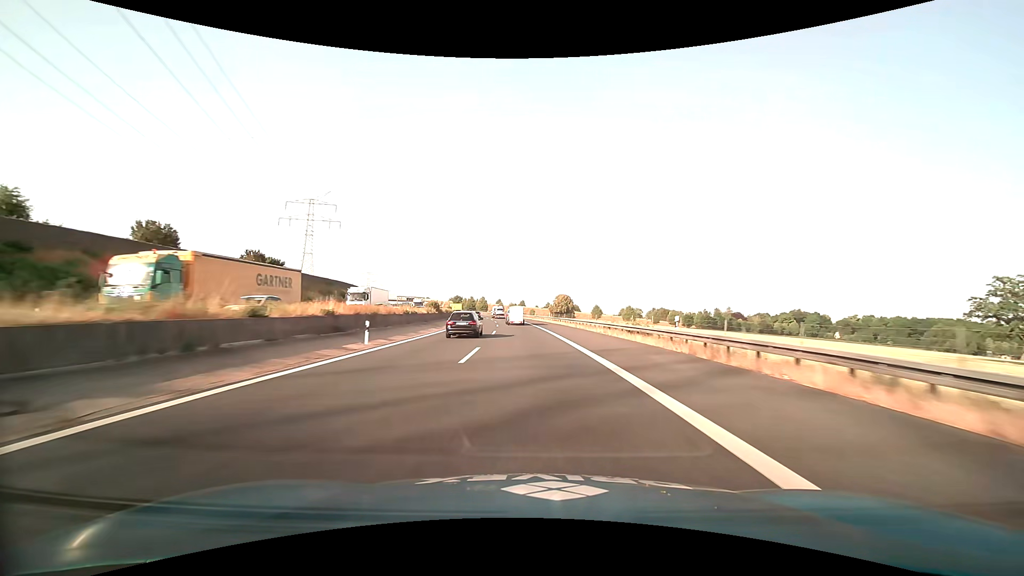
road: motorway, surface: asphalt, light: Day
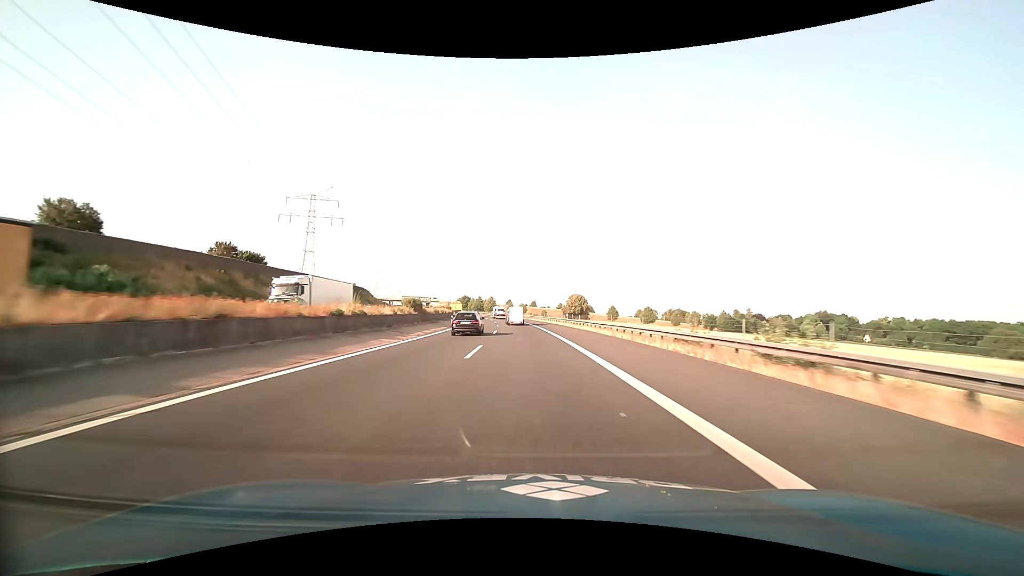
(-0.2, +16.6) m; -1°
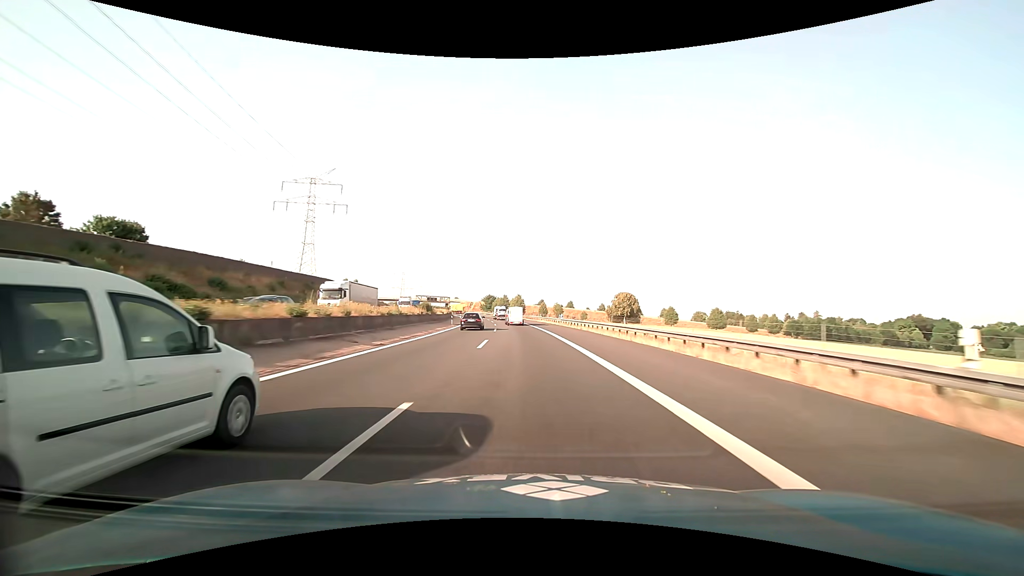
(-1.7, +49.5) m; -4°
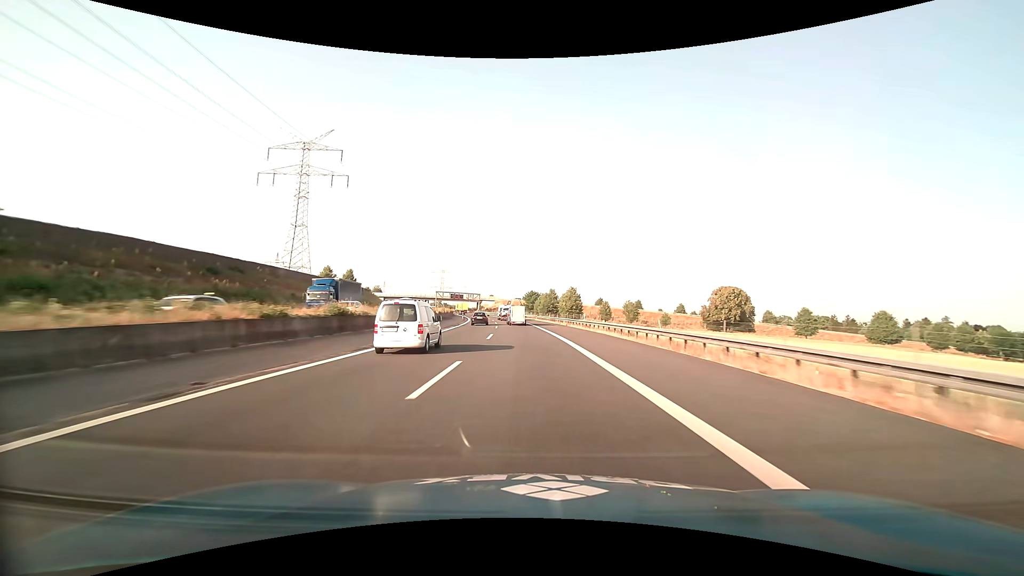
(-3.1, +65.7) m; -6°
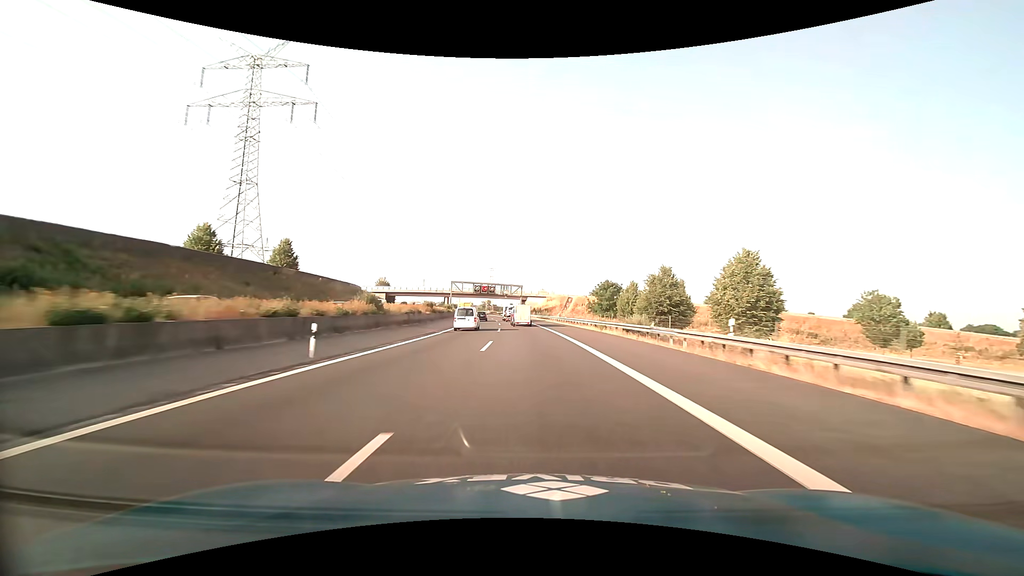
(-4.7, +80.1) m; -7°
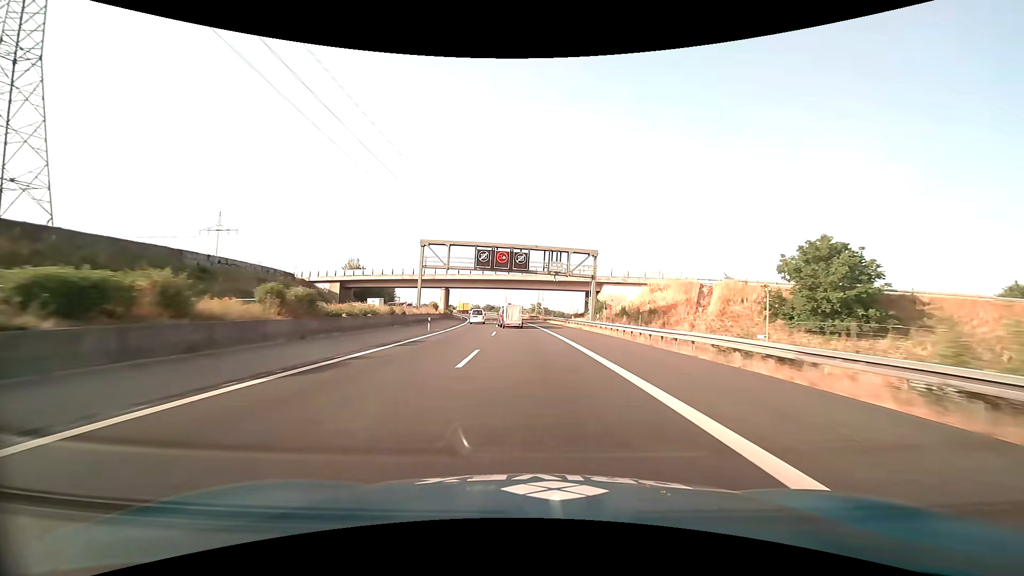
(-3.9, +77.0) m; -6°
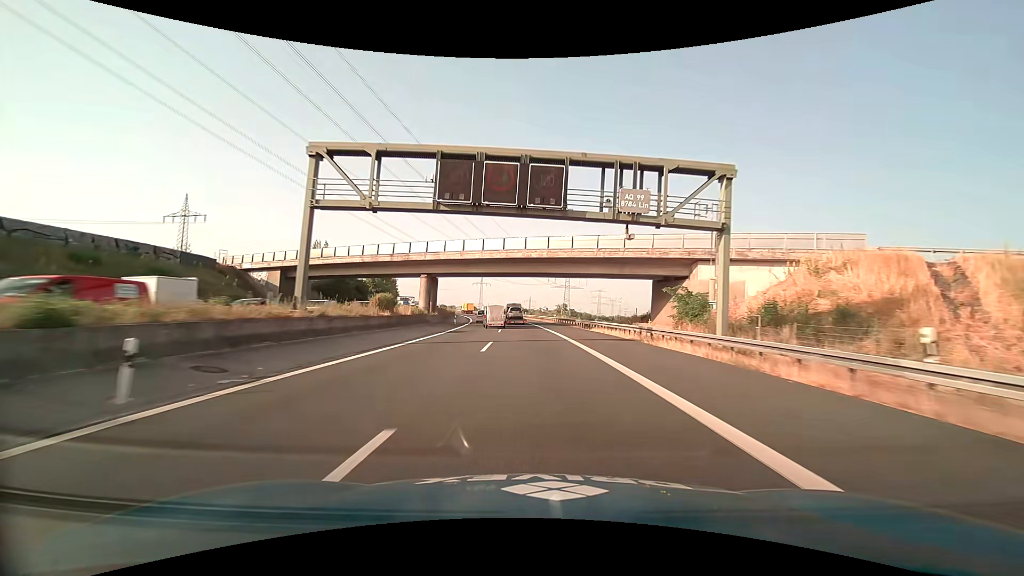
(-0.8, +30.7) m; -3°
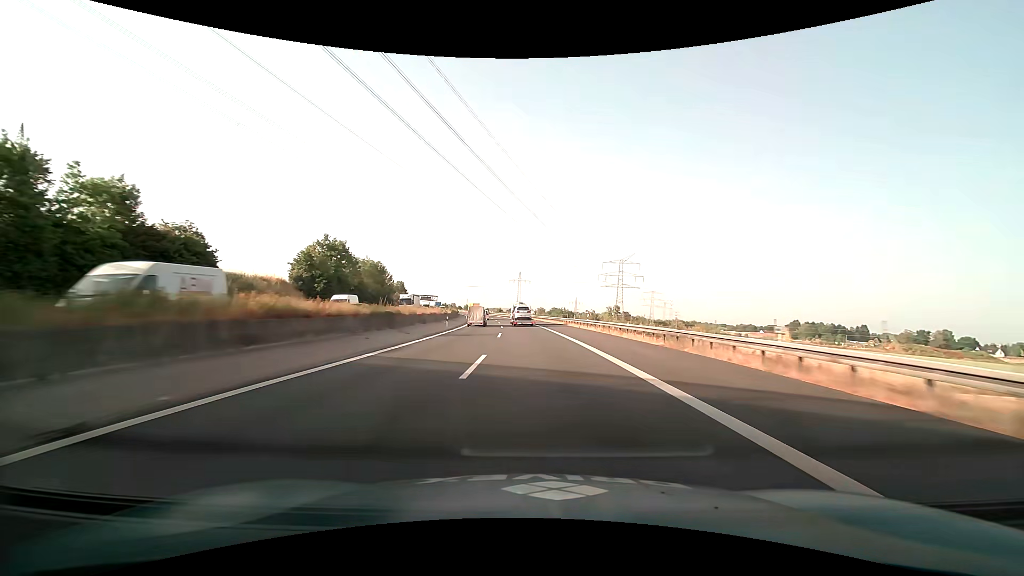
(-2.7, +61.5) m; -5°
(0, +10) (0, +20) (-1, +30) (-1, +40) (-2, +50) (-3, +60) (-4, +70) (-5, +80) (-7, +90) (-8, +100) m
